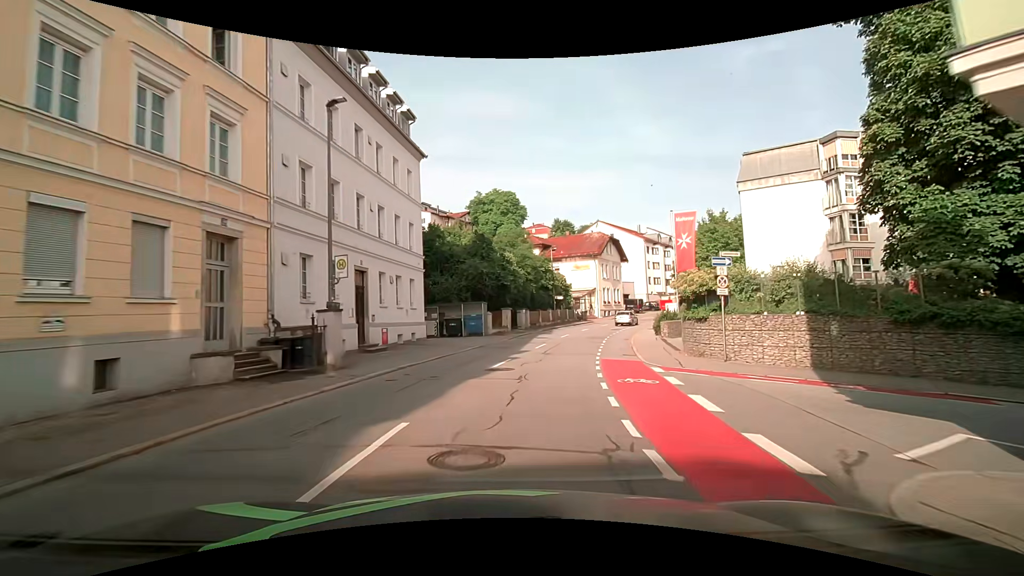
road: tertiary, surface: asphalt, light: Day
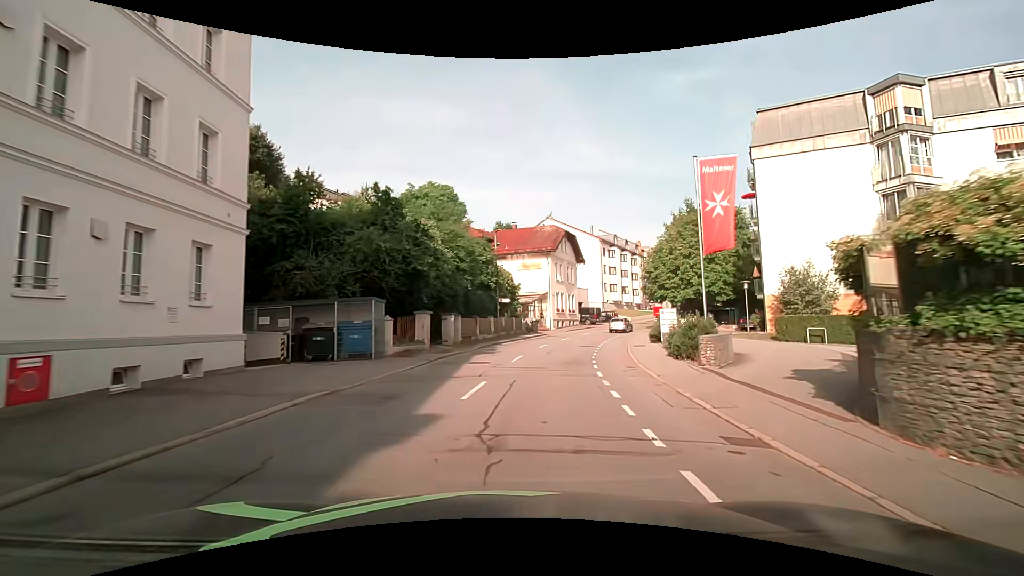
(+0.8, +14.2) m; +7°
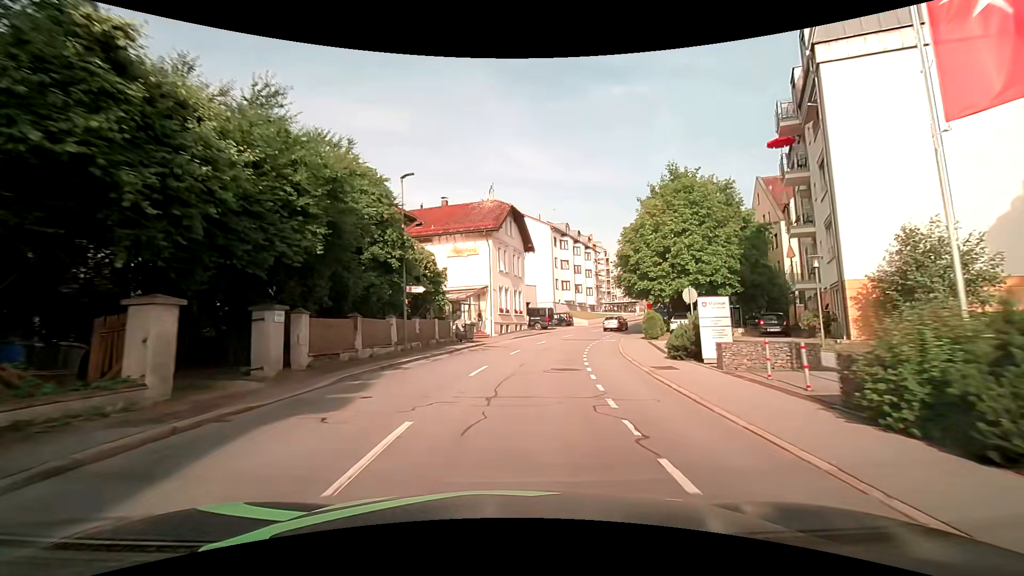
(+0.9, +14.2) m; +7°
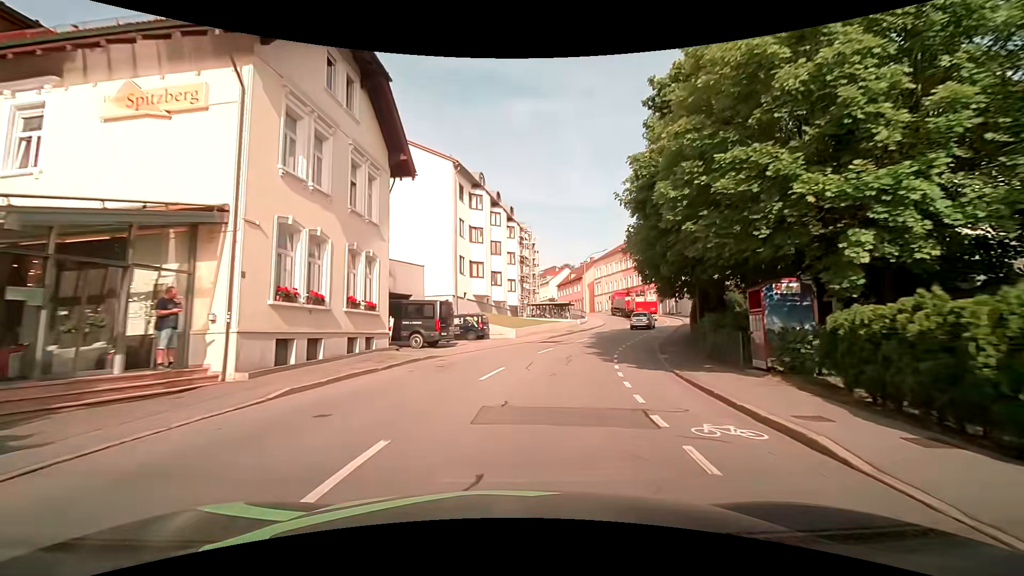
(+2.5, +27.6) m; +11°
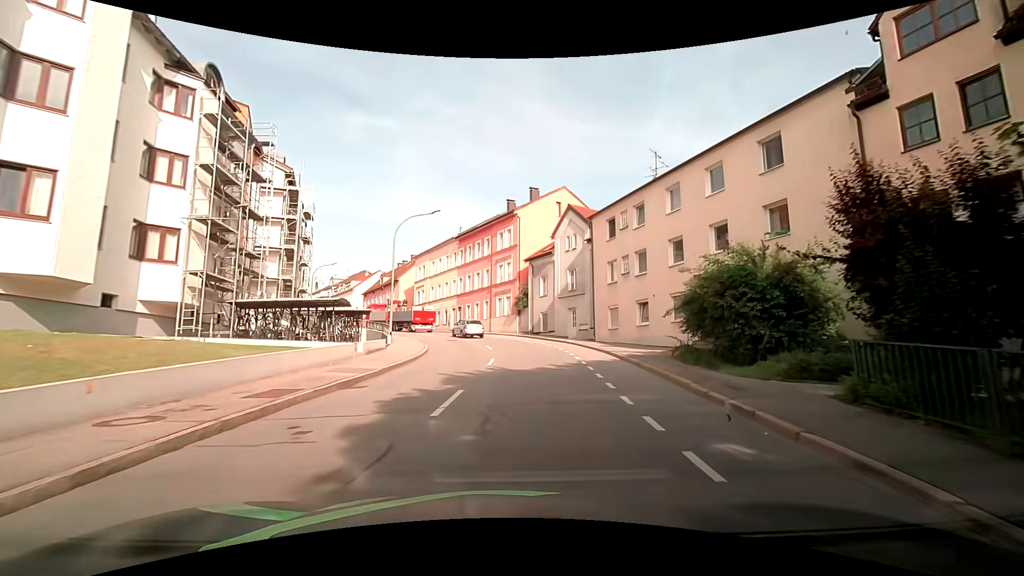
(+5.4, +30.2) m; +21°
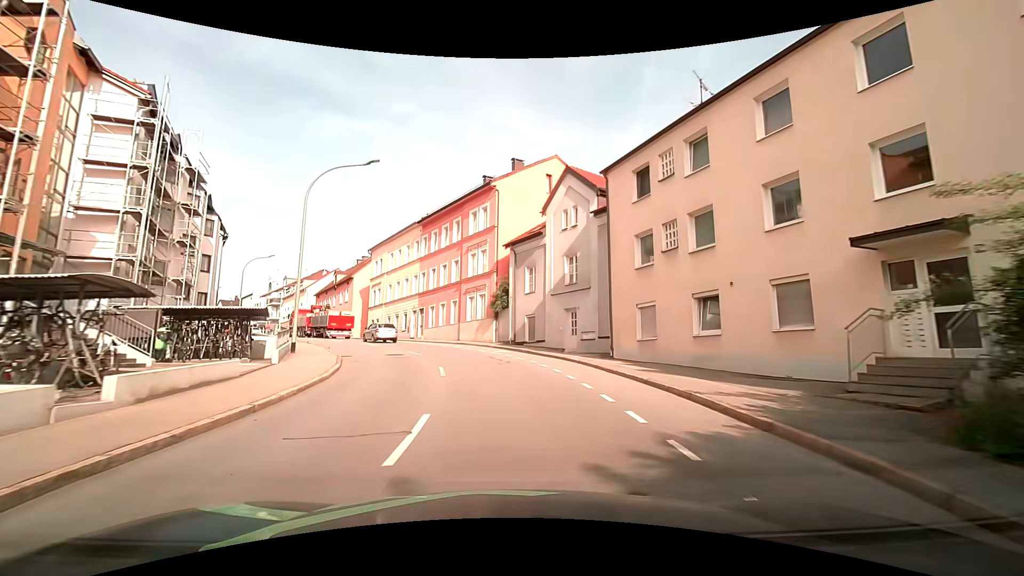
(+0.2, +11.4) m; +2°
(0, +10) (-1, +20) (-4, +30) (-8, +38) (-14, +47) (-19, +55) (-25, +63) (-31, +72) (-37, +80) (-43, +88) m
